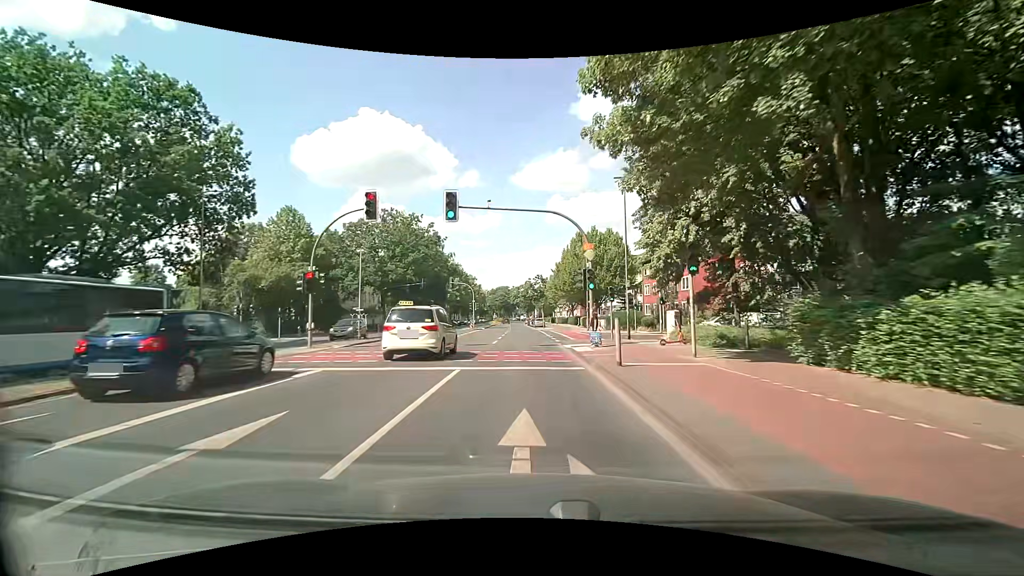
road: secondary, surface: asphalt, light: Day
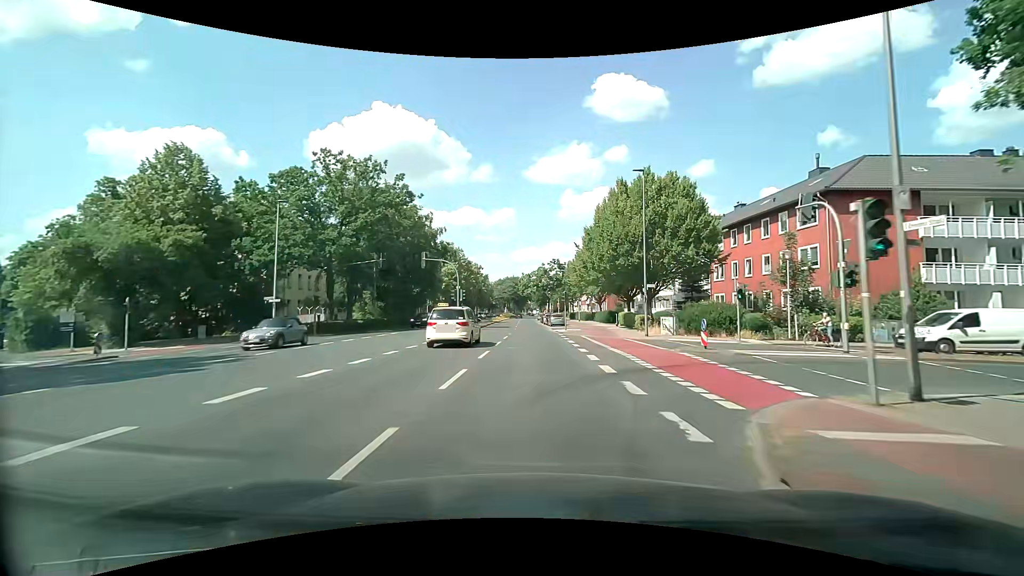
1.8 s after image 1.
(-0.3, +22.4) m; -2°
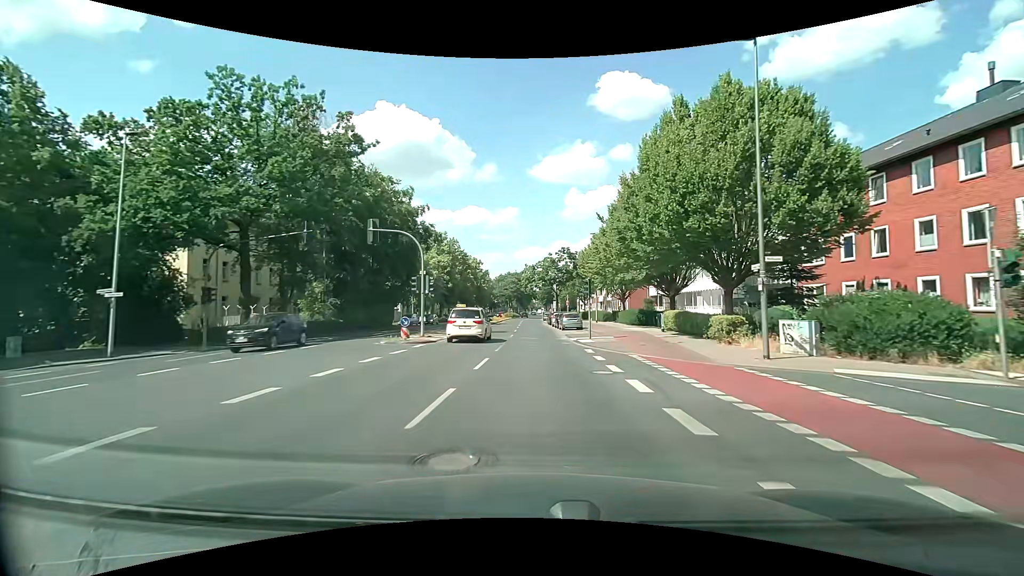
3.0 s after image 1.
(0.0, +14.9) m; 0°
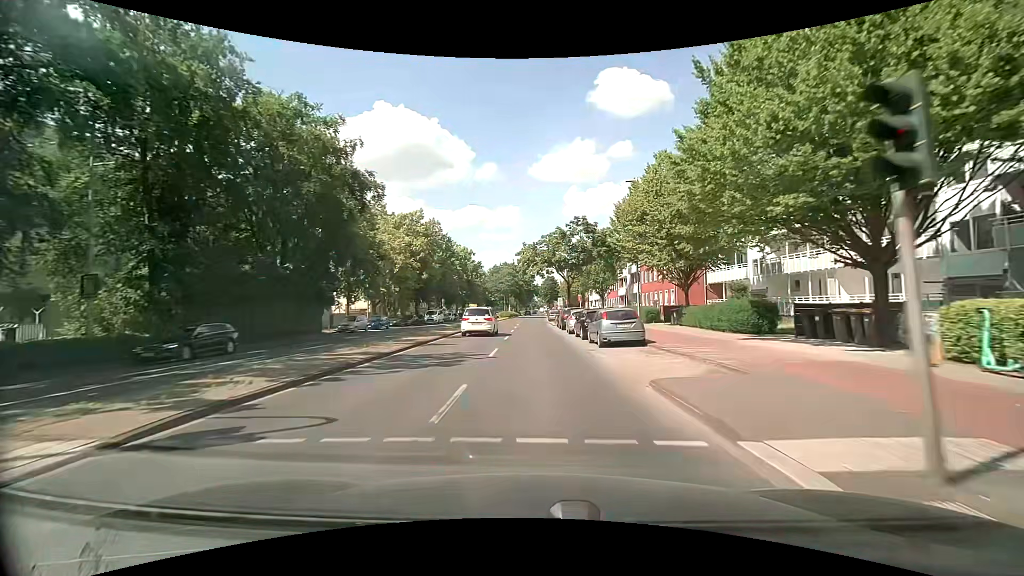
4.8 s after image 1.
(-0.3, +22.5) m; -1°
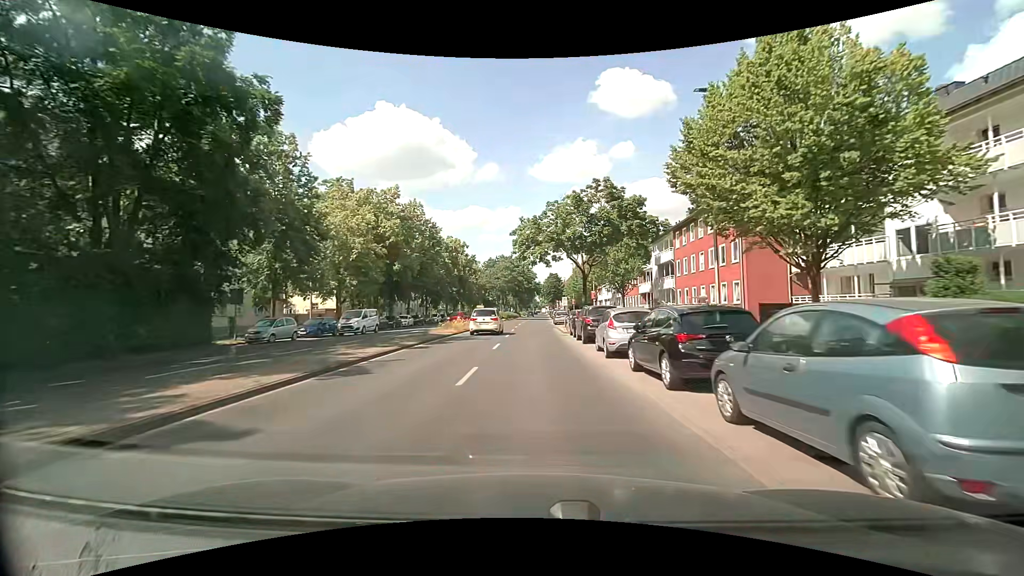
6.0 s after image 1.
(0.0, +15.1) m; 0°
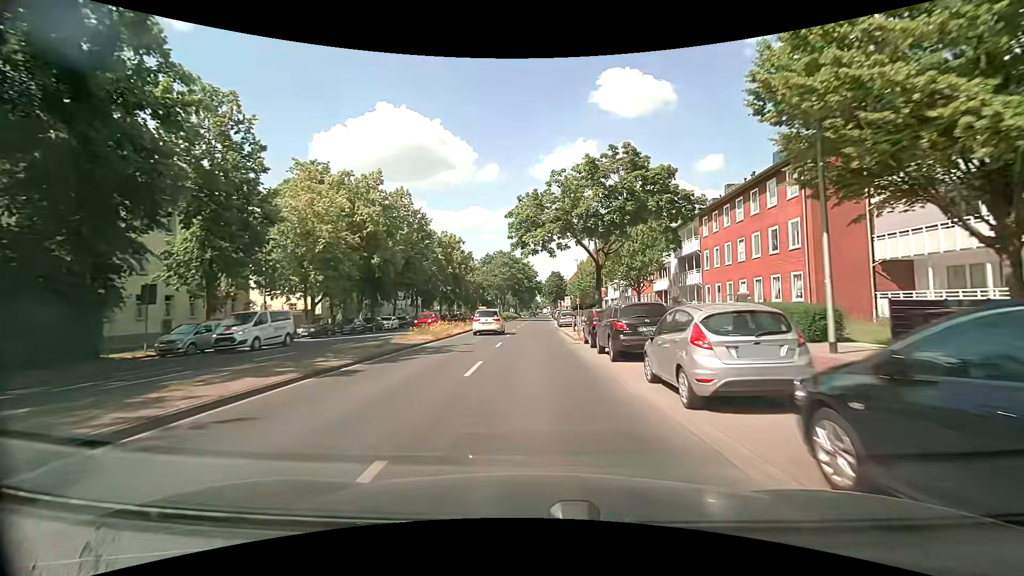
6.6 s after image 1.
(0.0, +7.6) m; -1°
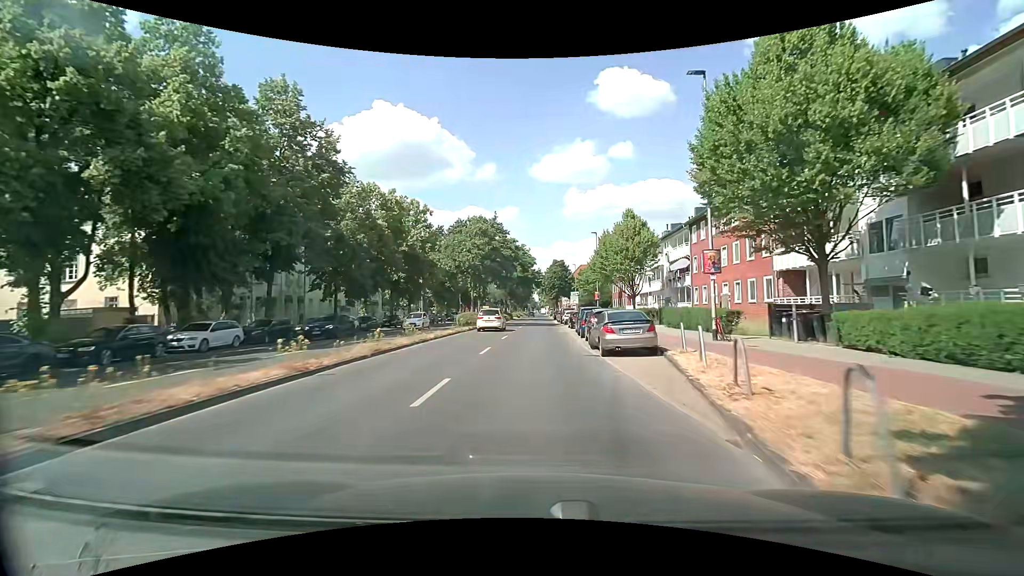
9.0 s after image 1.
(+0.3, +30.4) m; +1°
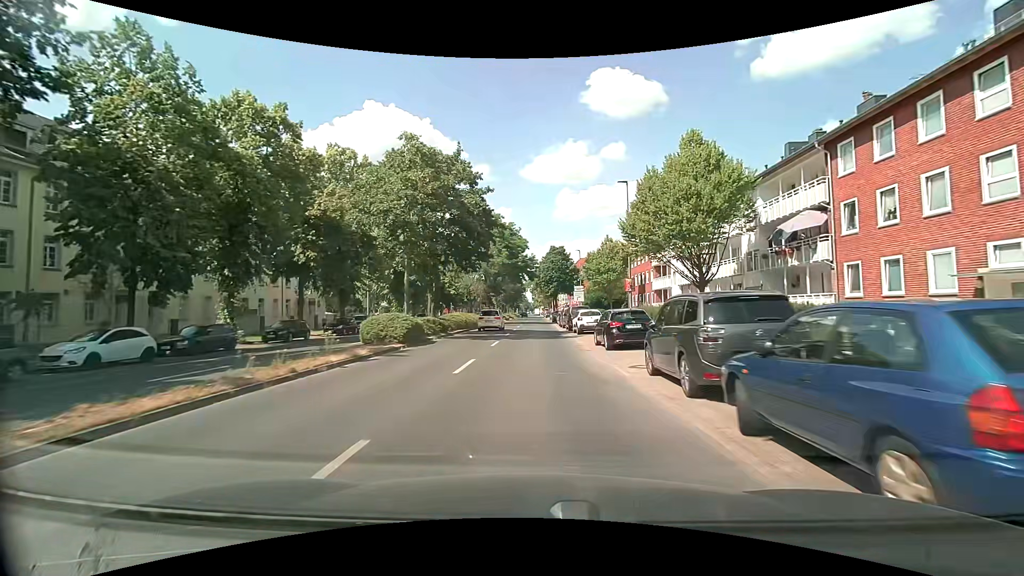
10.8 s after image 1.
(0.0, +22.9) m; 0°
(0, +10) (0, +20) (0, +30) (0, +40) (0, +50) (0, +60) (0, +70) (0, +80) (0, +90) (0, +100) m
